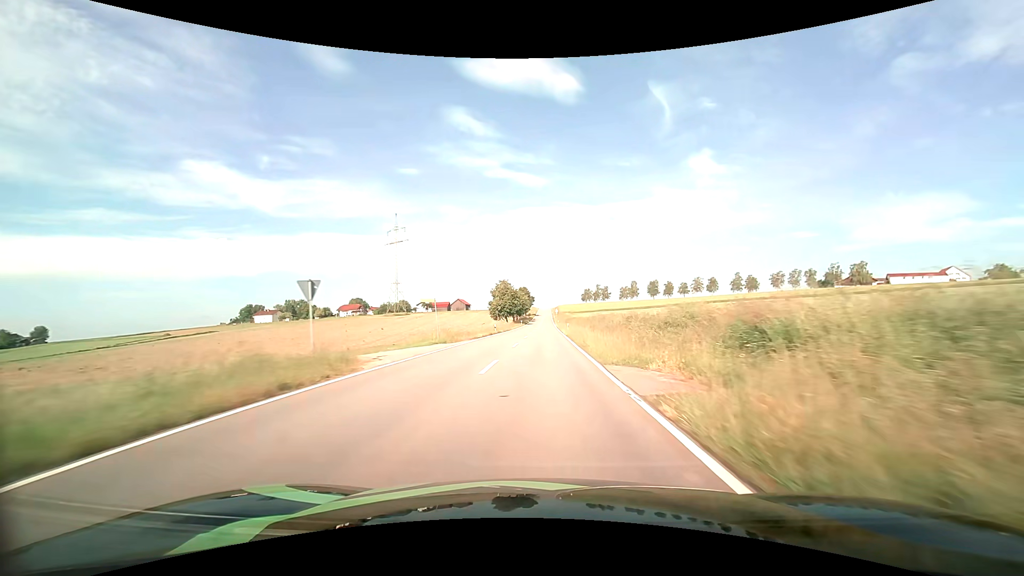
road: tertiary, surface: asphalt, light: Day
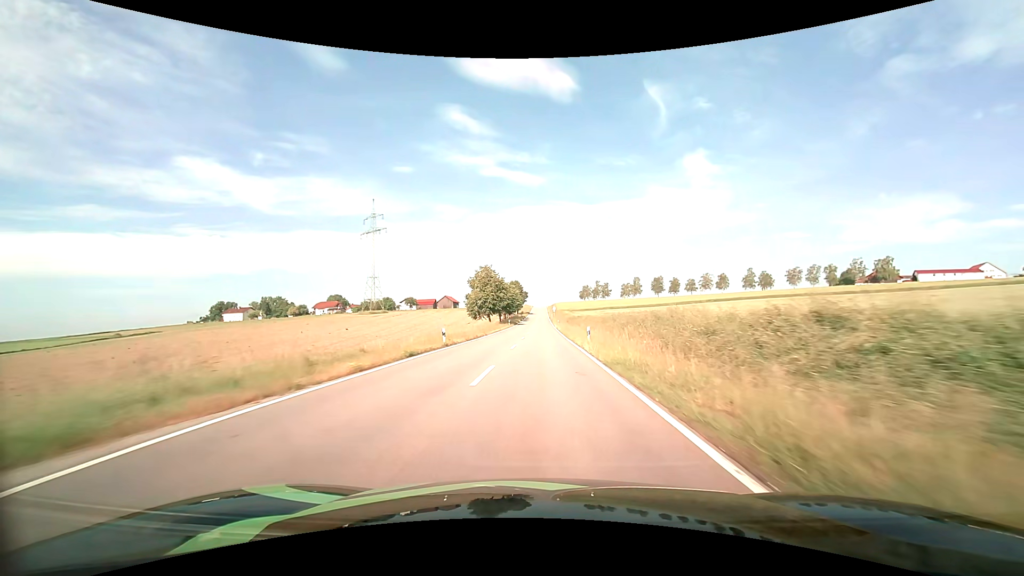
(+0.2, +26.8) m; +1°
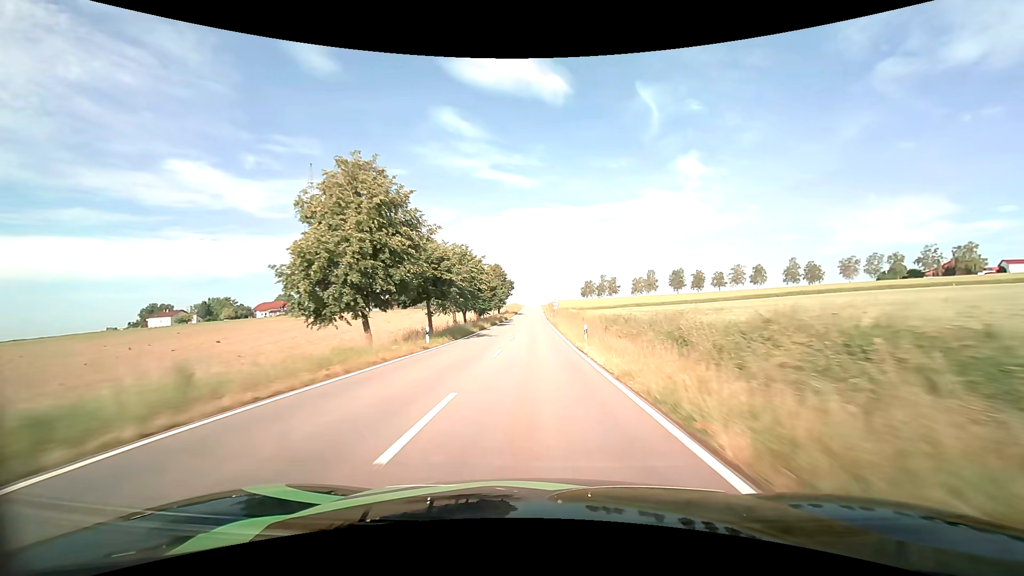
(+0.5, +55.0) m; +1°
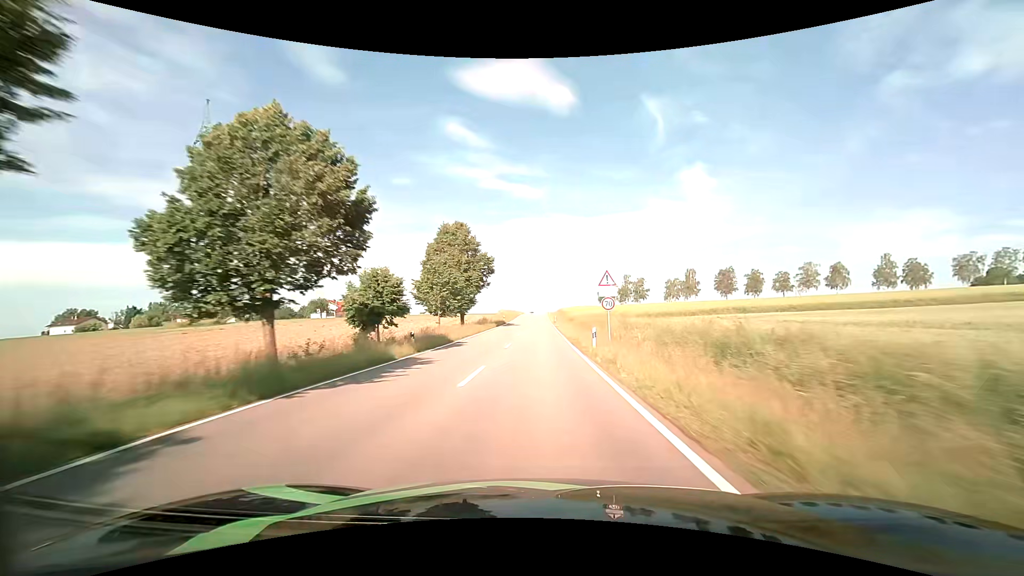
(-0.2, +56.3) m; 0°
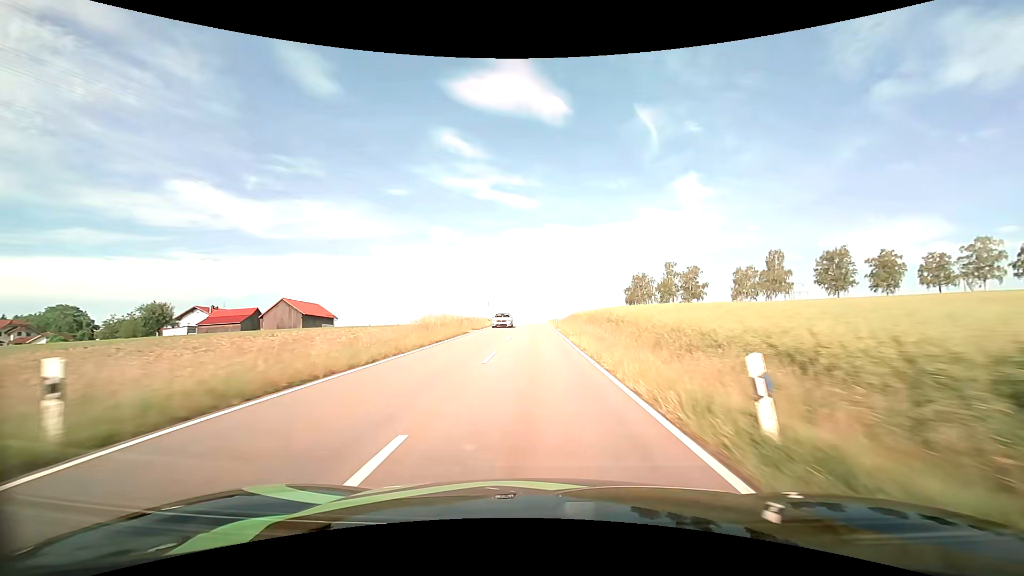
(0.0, +70.2) m; 0°
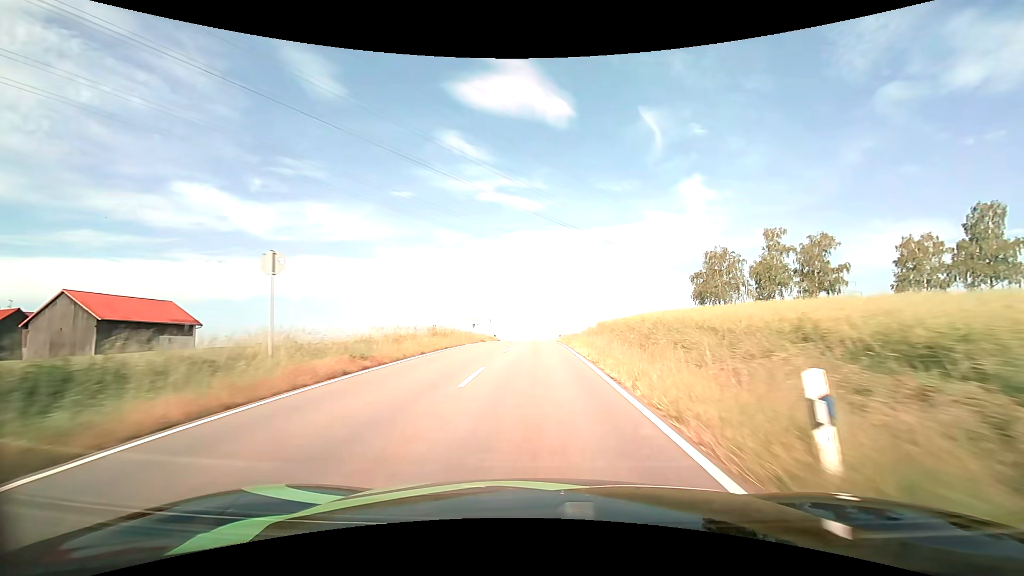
(-0.3, +53.3) m; 0°
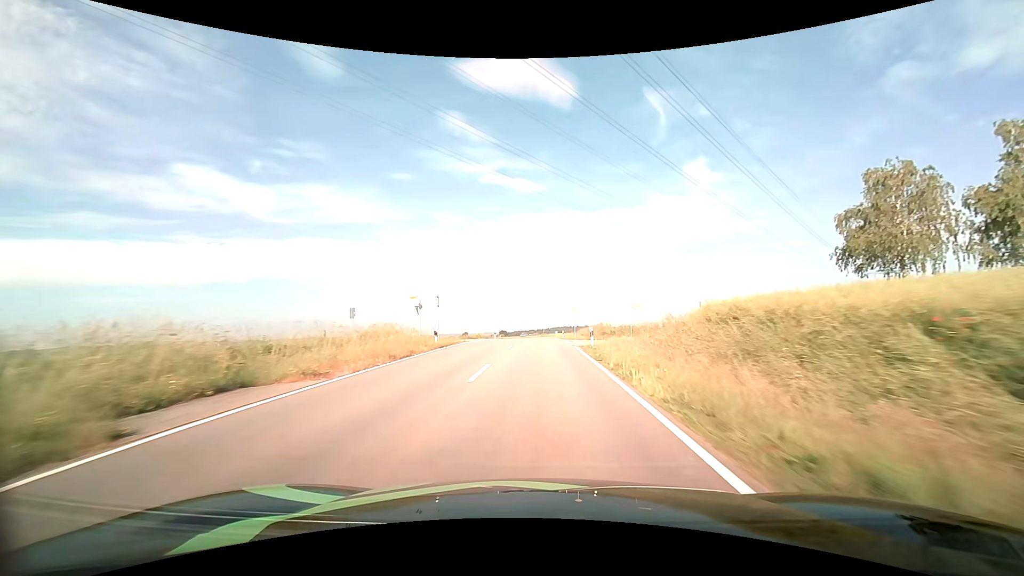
(0.0, +36.1) m; 0°
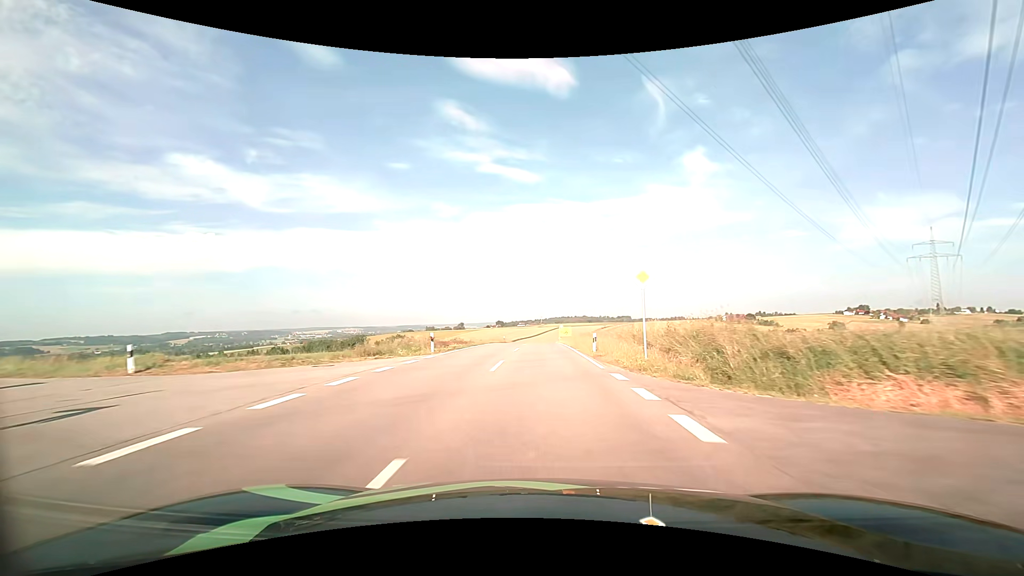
(-0.1, +34.2) m; 0°
(0, +10) (0, +20) (0, +30) (0, +40) (0, +50) (+1, +60) (+1, +70) (+1, +80) (+1, +90) (+1, +100) m
